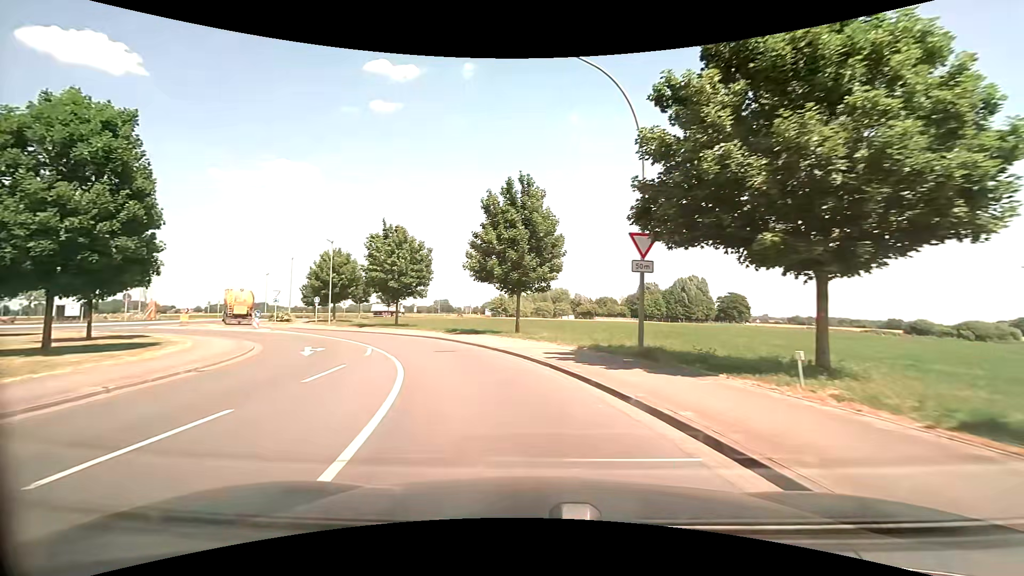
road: secondary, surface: asphalt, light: Day
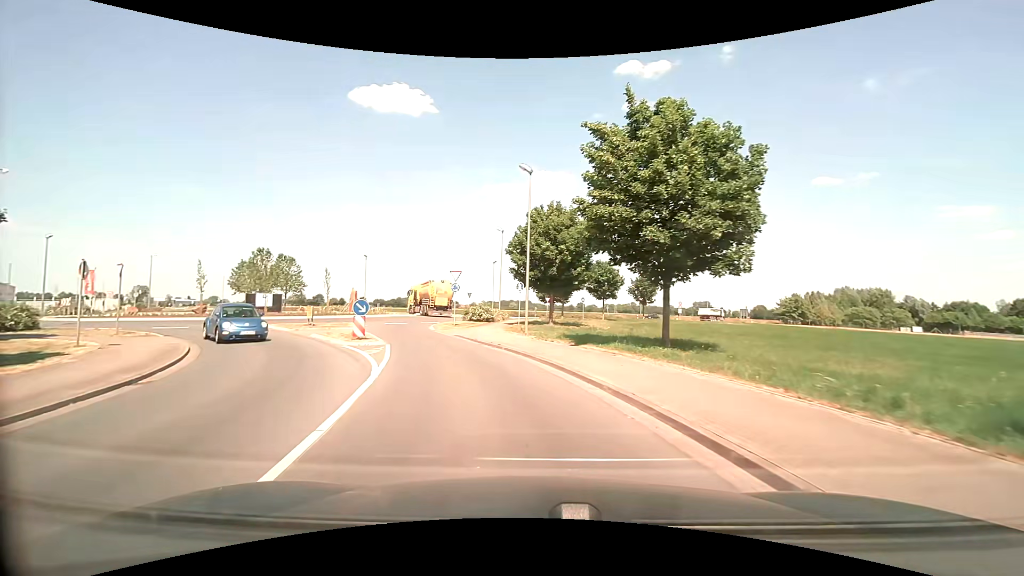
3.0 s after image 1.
(-6.8, +25.5) m; -29°
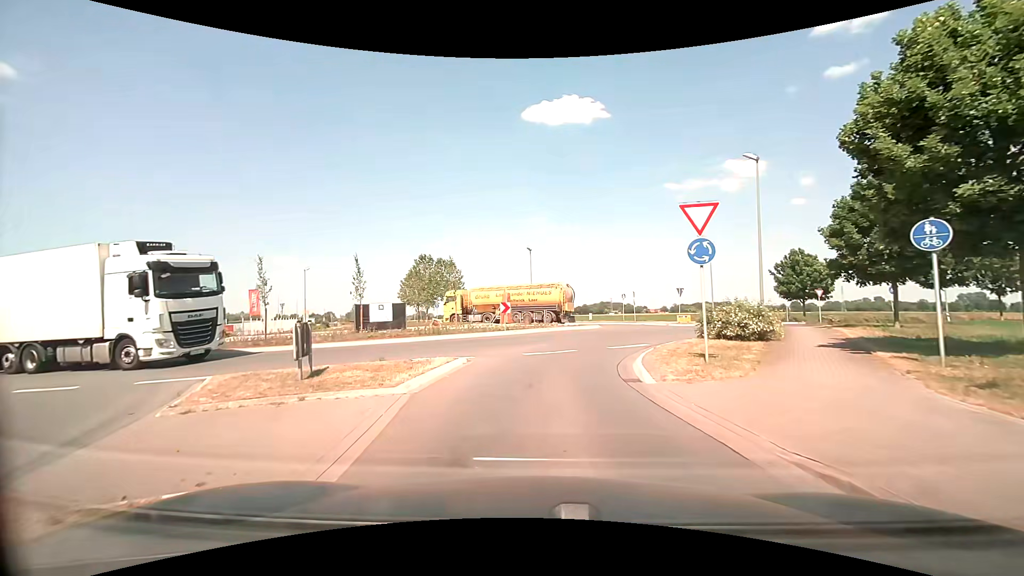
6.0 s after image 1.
(-3.7, +19.4) m; -21°
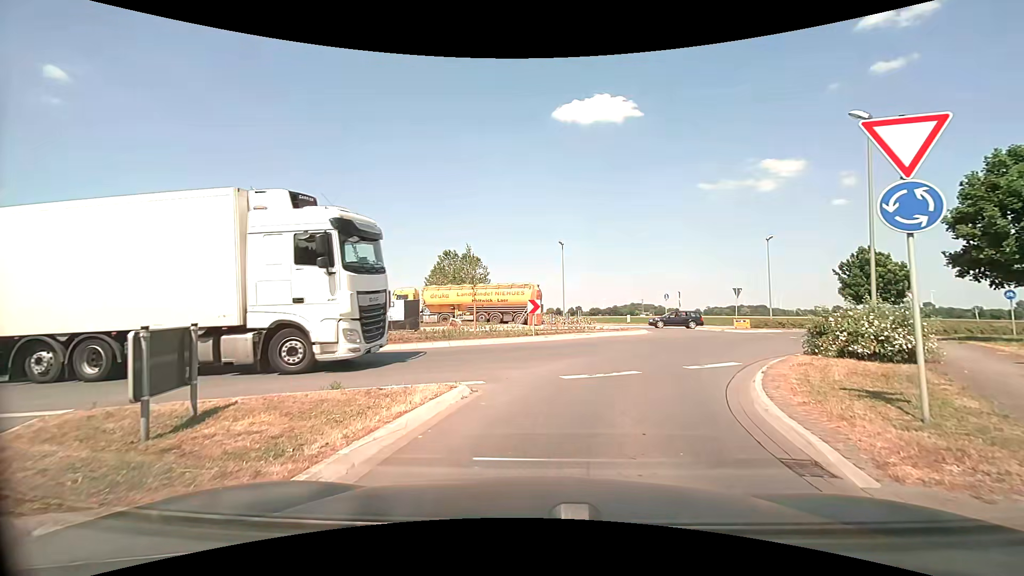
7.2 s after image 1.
(-0.2, +4.6) m; -4°
(0, +10) (+4, +19) (+9, +28) (+16, +35) (+25, +40) (+34, +45) (+43, +49) (+52, +53) (+61, +58) (+69, +63) m
